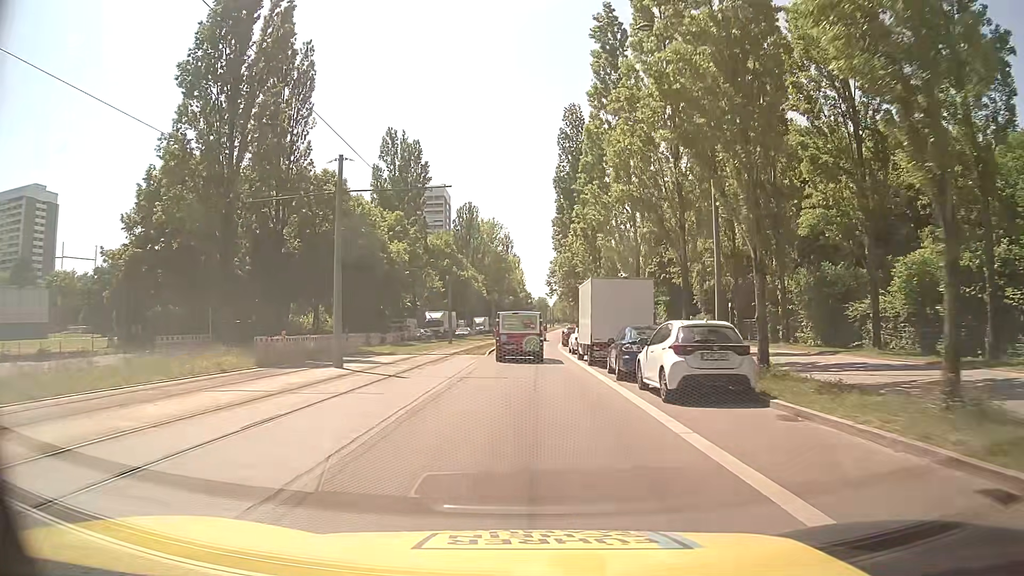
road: secondary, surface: asphalt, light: Day
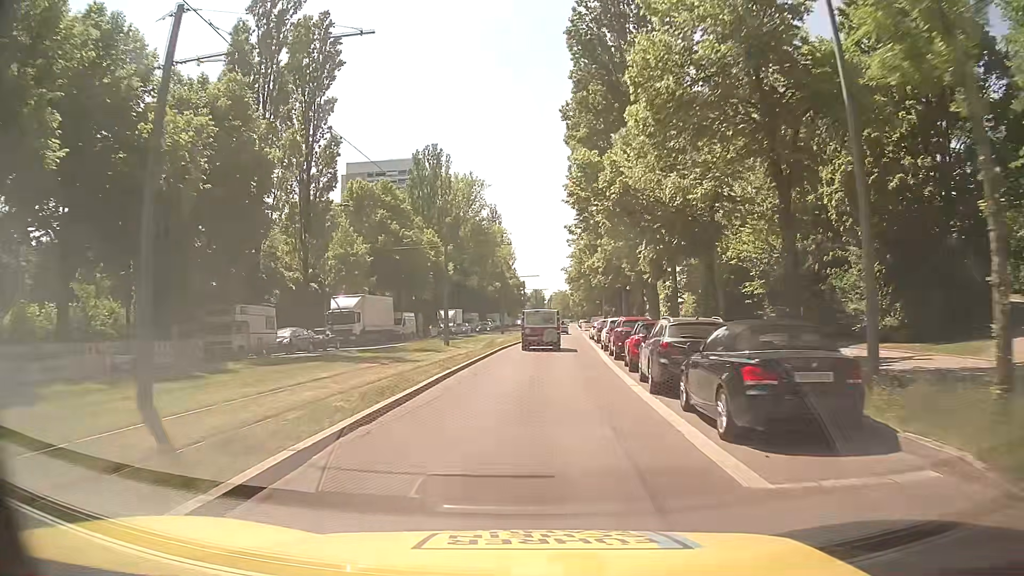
(+0.2, +41.3) m; 0°
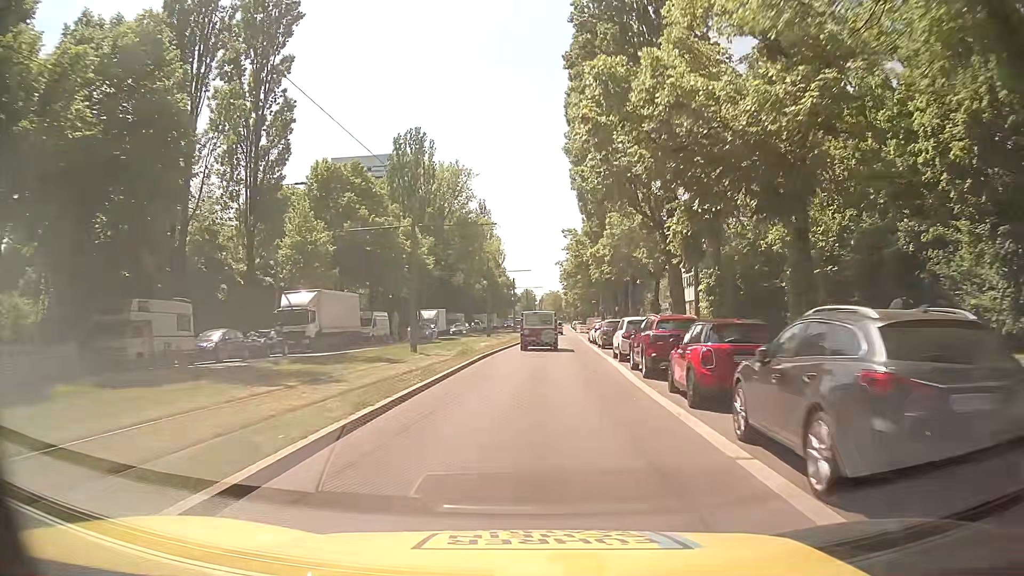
(+0.1, +8.3) m; +1°
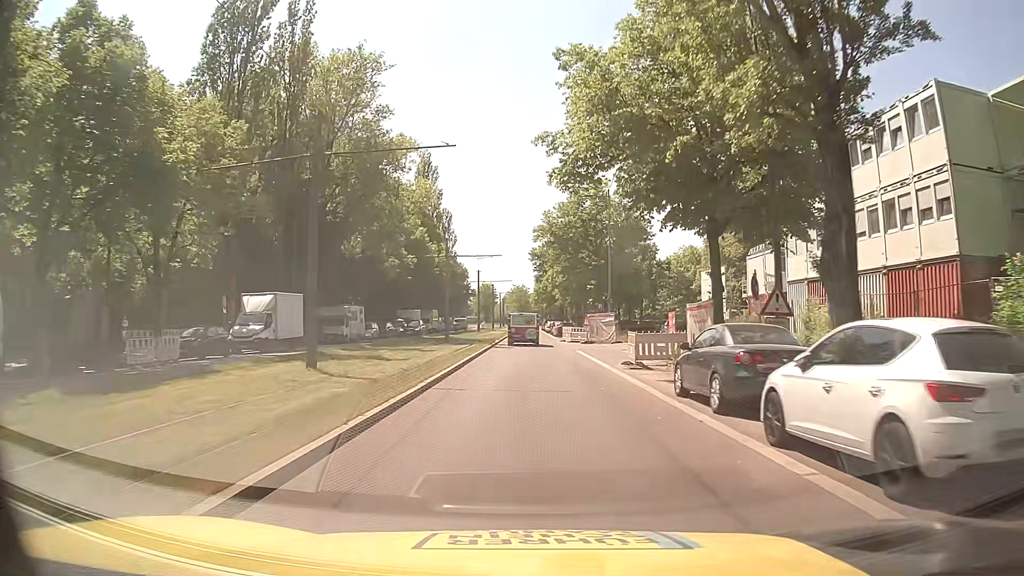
(+1.2, +41.9) m; +4°
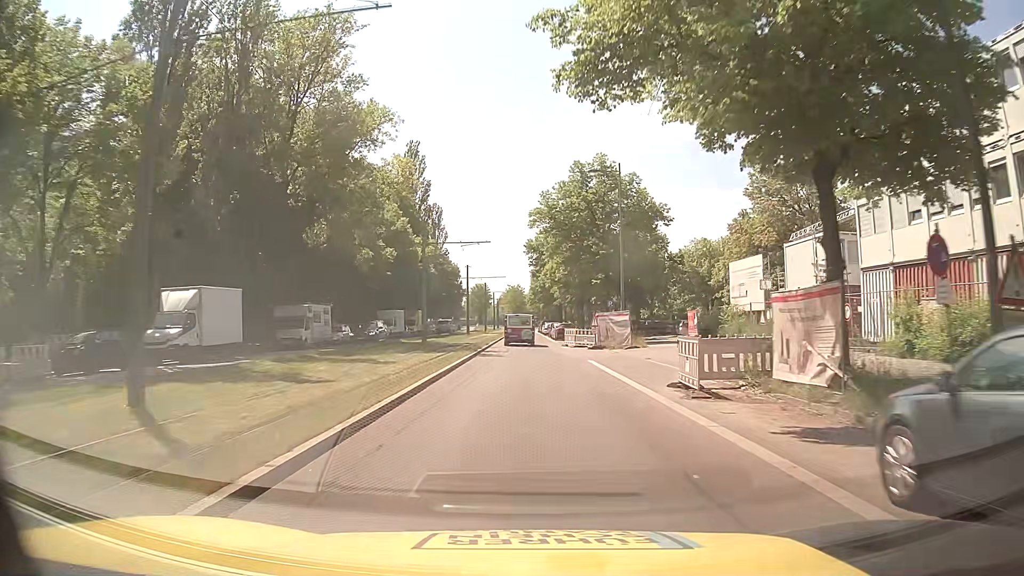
(-0.1, +8.4) m; -1°
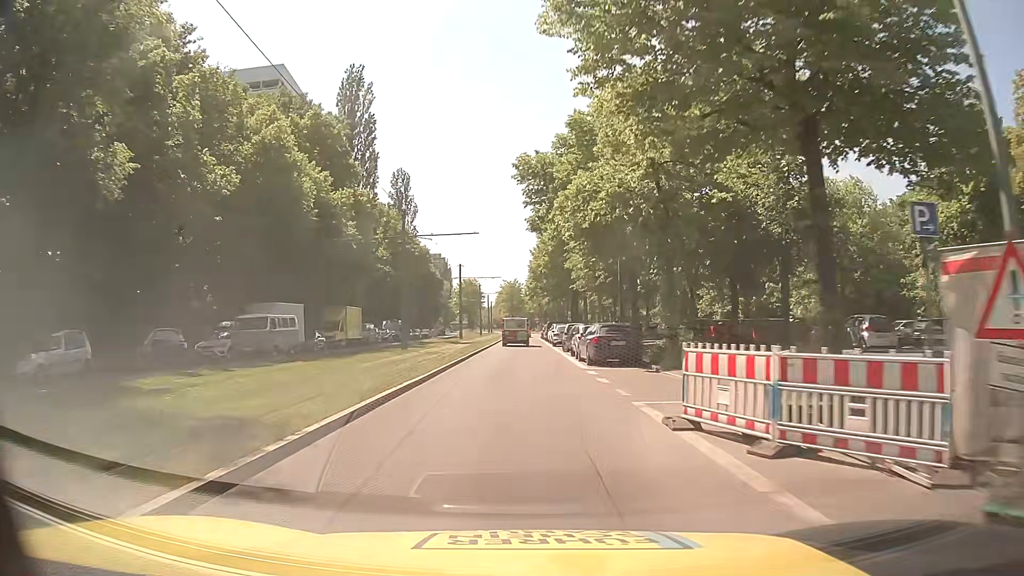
(+0.8, +33.7) m; +1°
(0, +10) (0, +20) (0, +30) (0, +40) (-1, +50) (-1, +60) (-1, +70) (-1, +80) (-1, +90) (-1, +100) m
